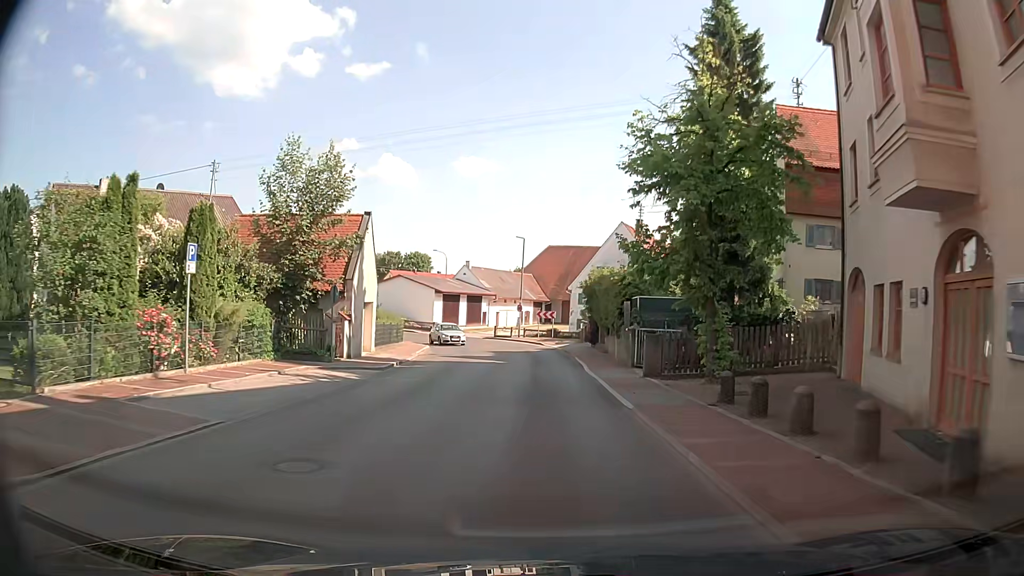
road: tertiary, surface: asphalt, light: Day
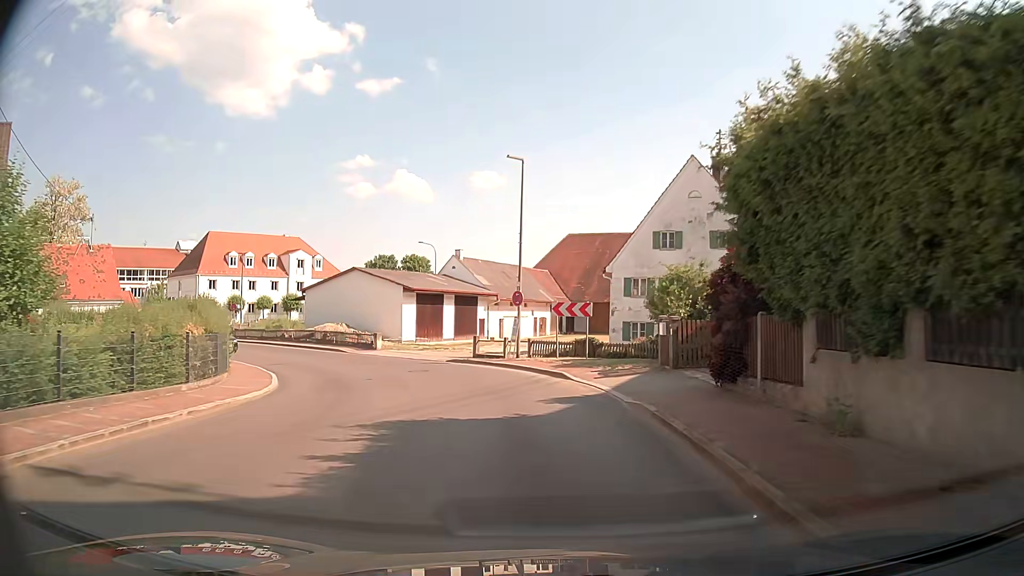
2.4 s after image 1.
(-0.4, +26.4) m; -2°
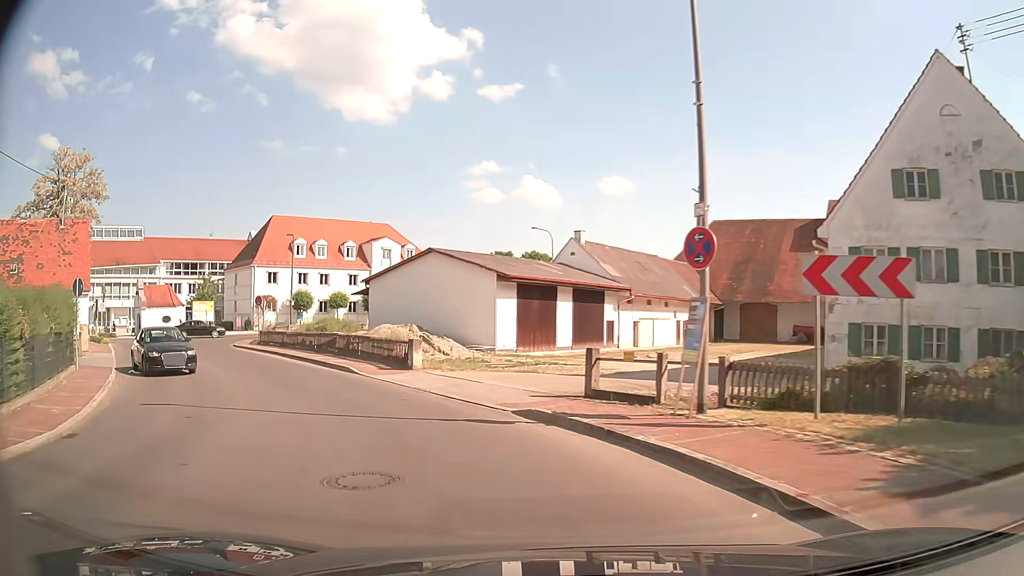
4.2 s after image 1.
(-1.1, +16.2) m; -10°
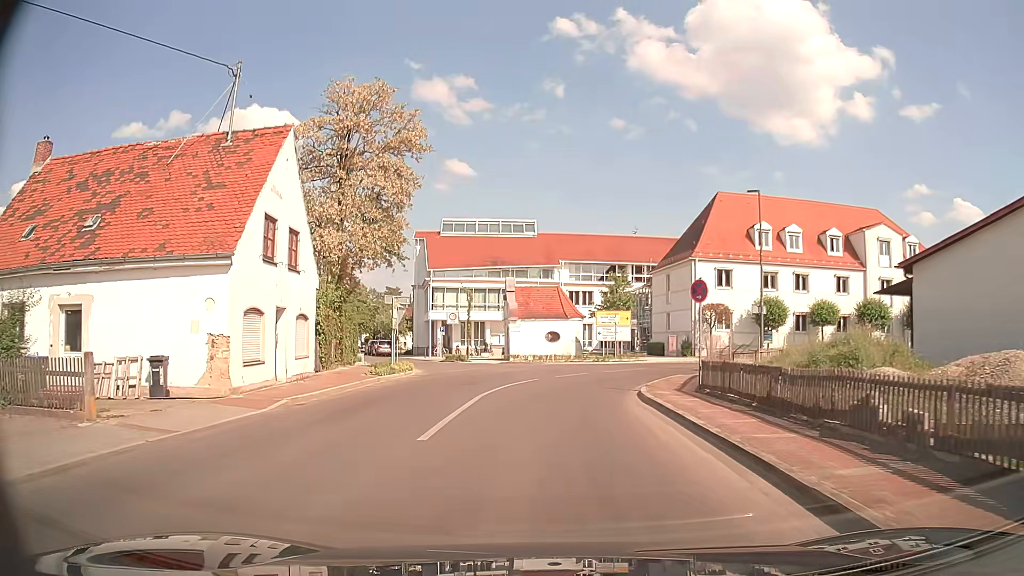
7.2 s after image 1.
(-8.3, +21.3) m; -38°
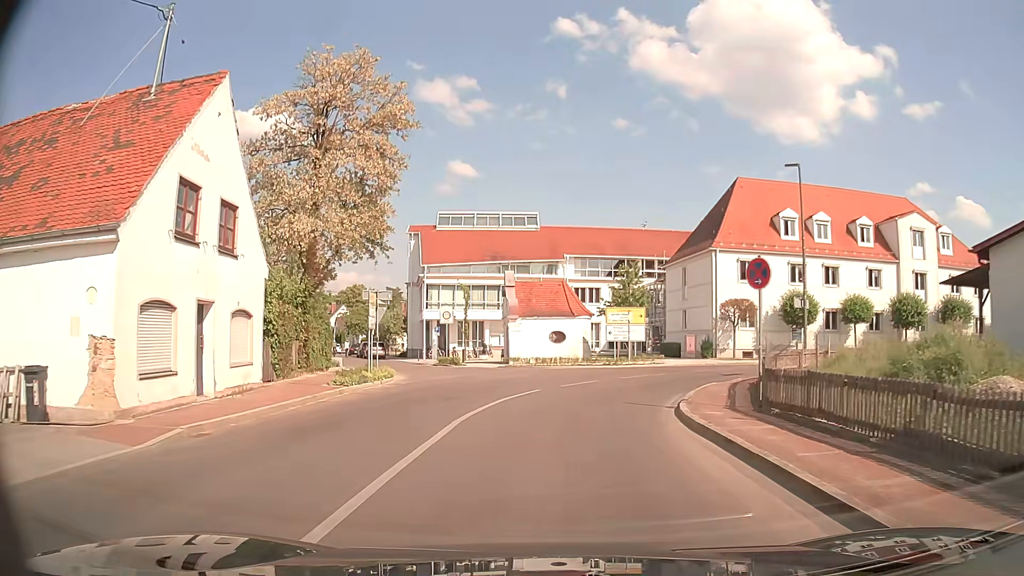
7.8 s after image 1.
(0.0, +4.7) m; -1°
